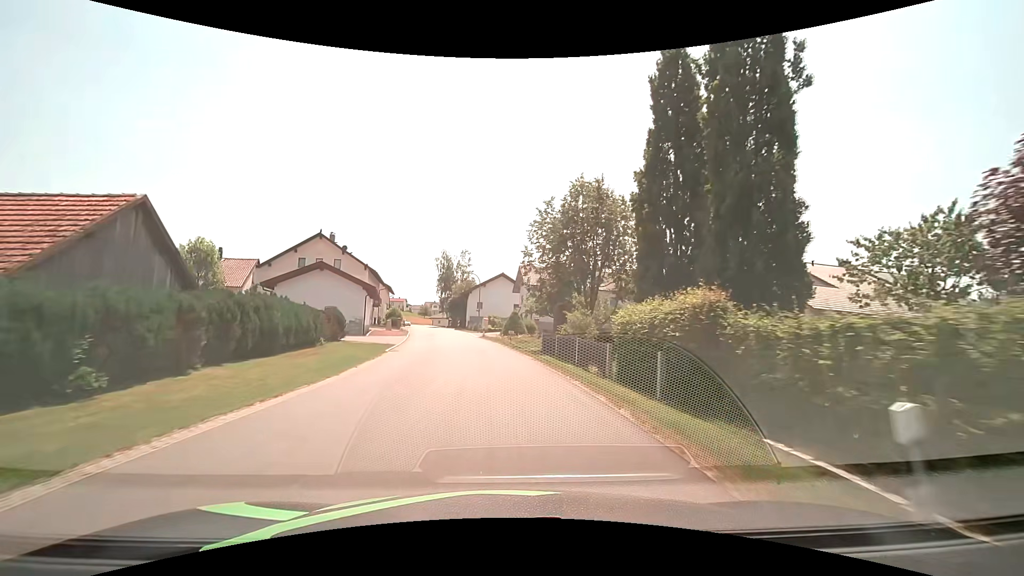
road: tertiary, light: Day
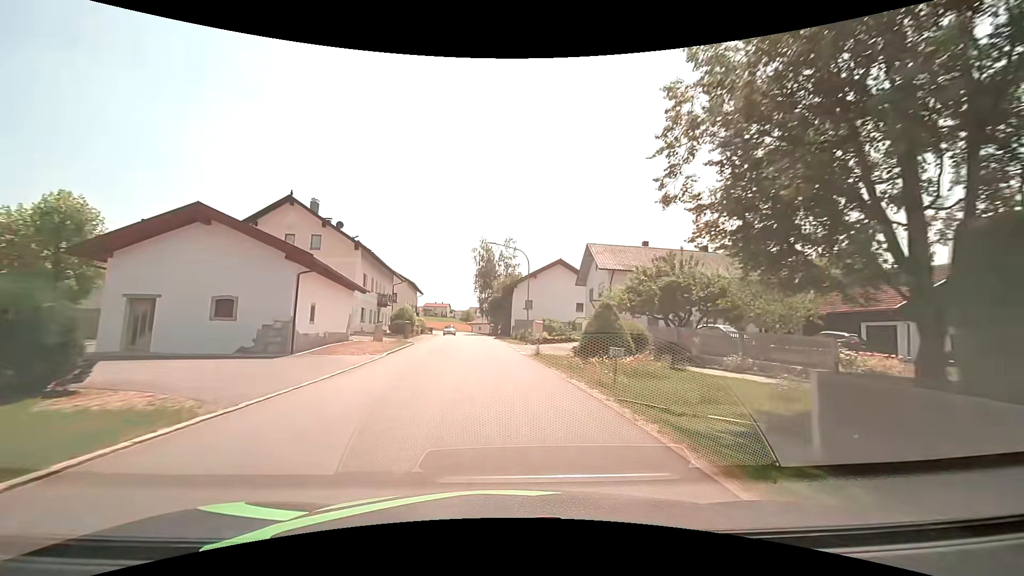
(-1.1, +22.6) m; -5°
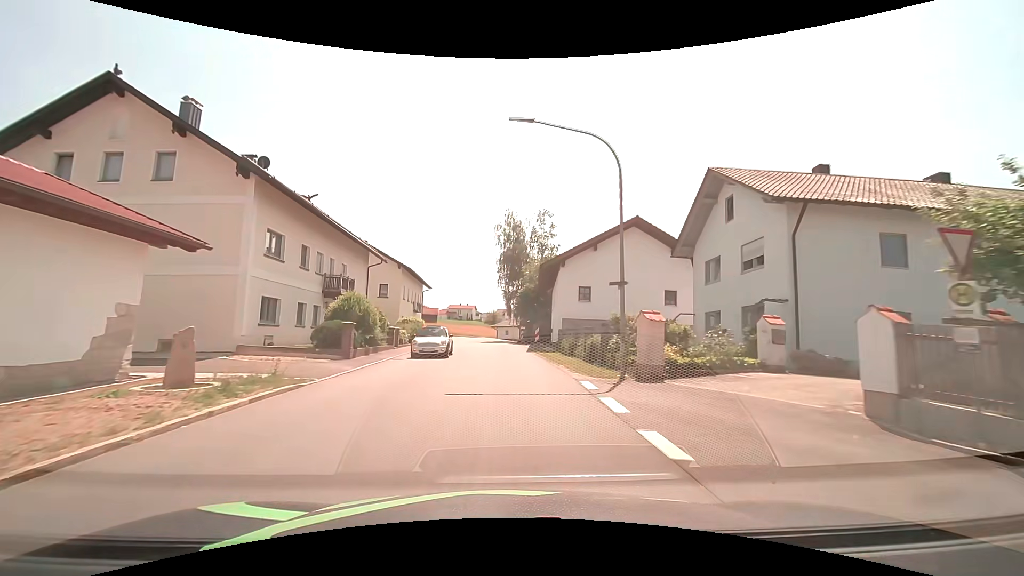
(-0.9, +22.5) m; -4°
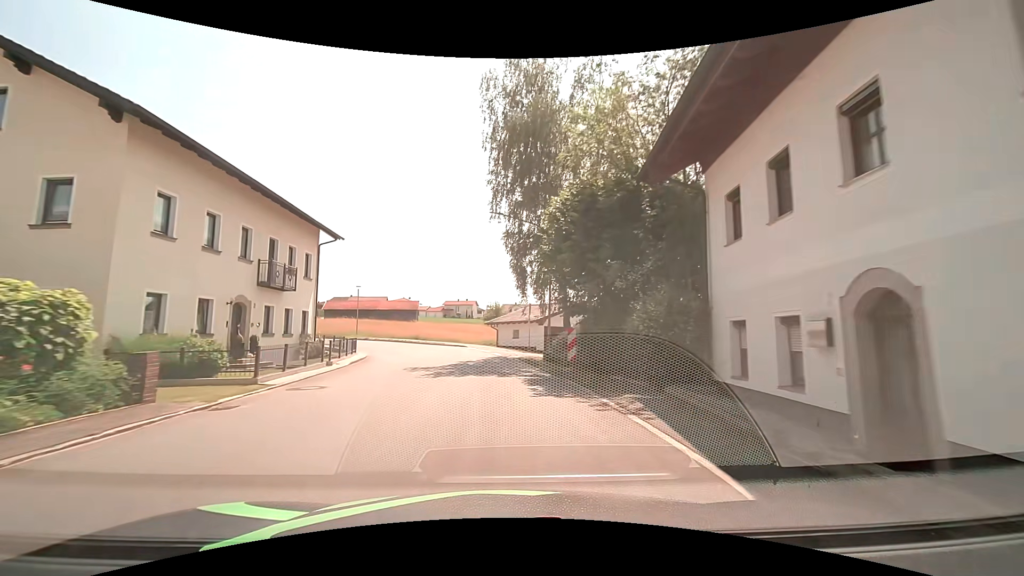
(-0.2, +37.8) m; -1°
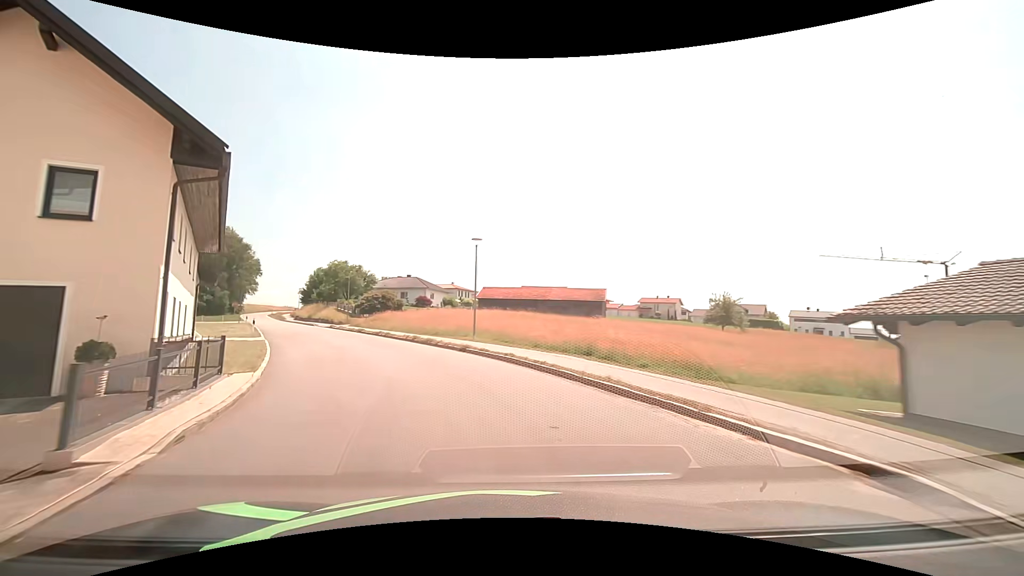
(-4.0, +29.9) m; -20°
